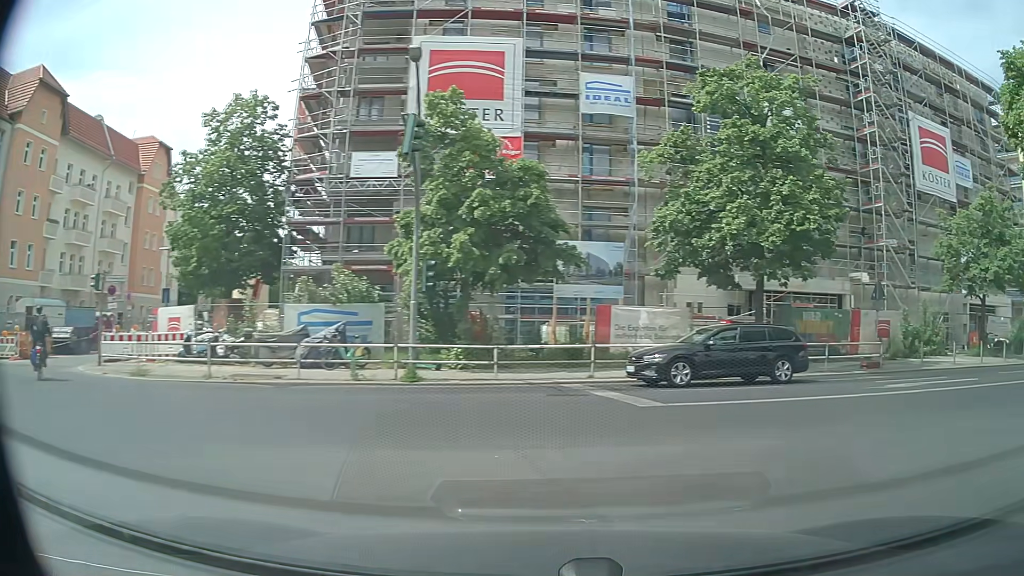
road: residential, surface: asphalt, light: Day
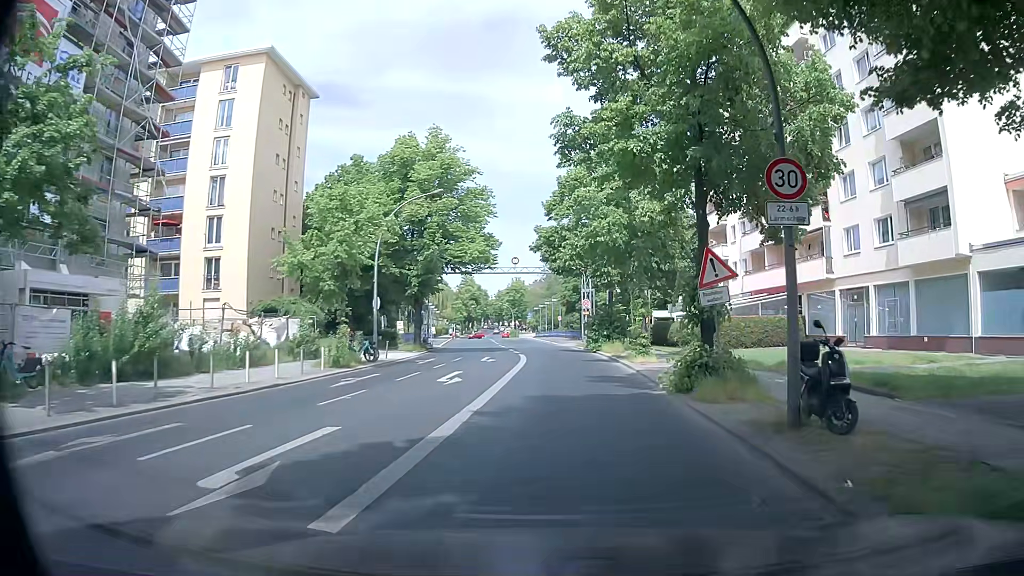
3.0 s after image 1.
(+14.6, +13.8) m; +73°
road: secondary
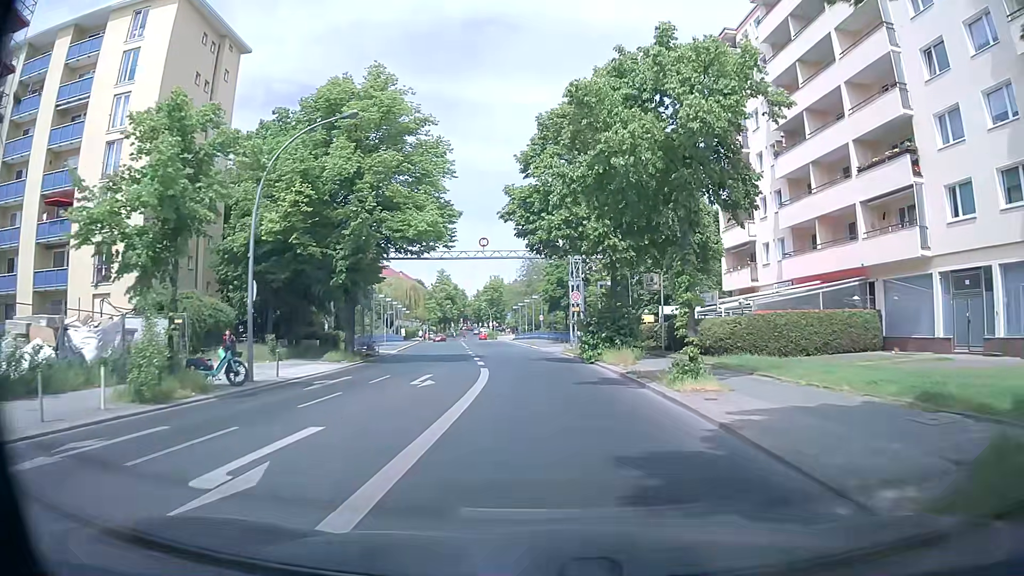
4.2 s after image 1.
(+0.1, +12.3) m; +1°
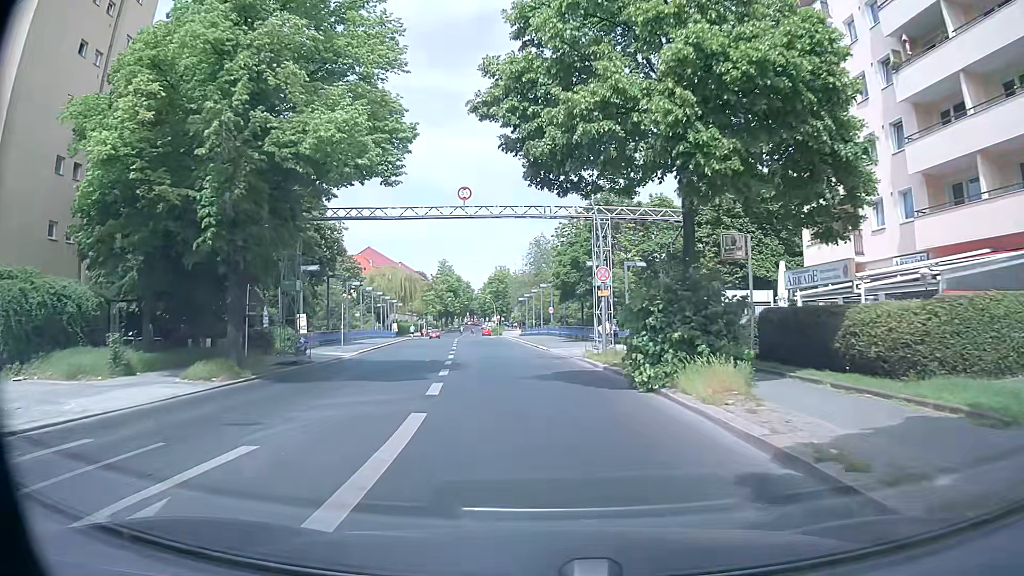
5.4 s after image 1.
(+0.1, +14.1) m; 0°
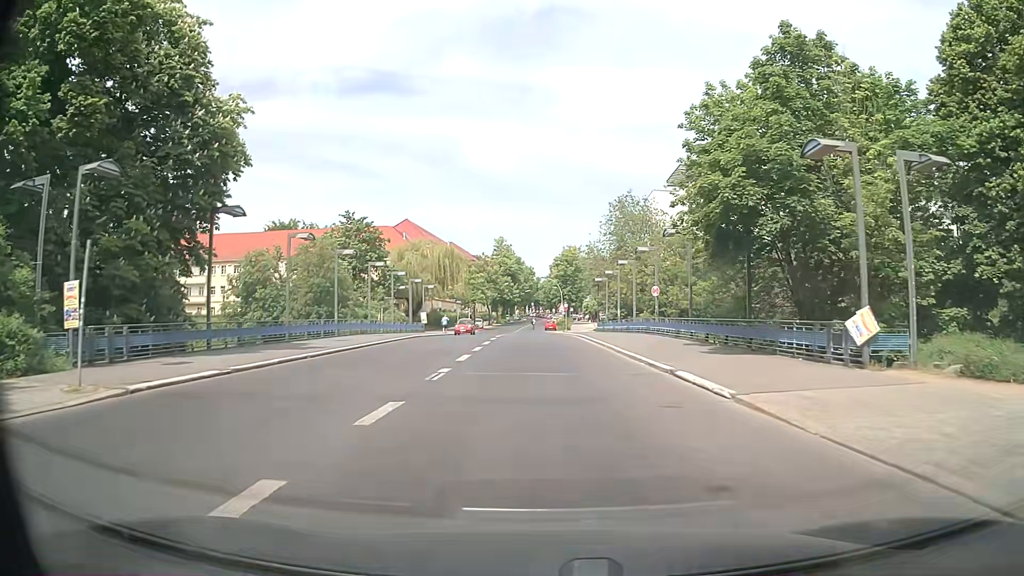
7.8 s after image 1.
(-1.9, +29.3) m; -6°
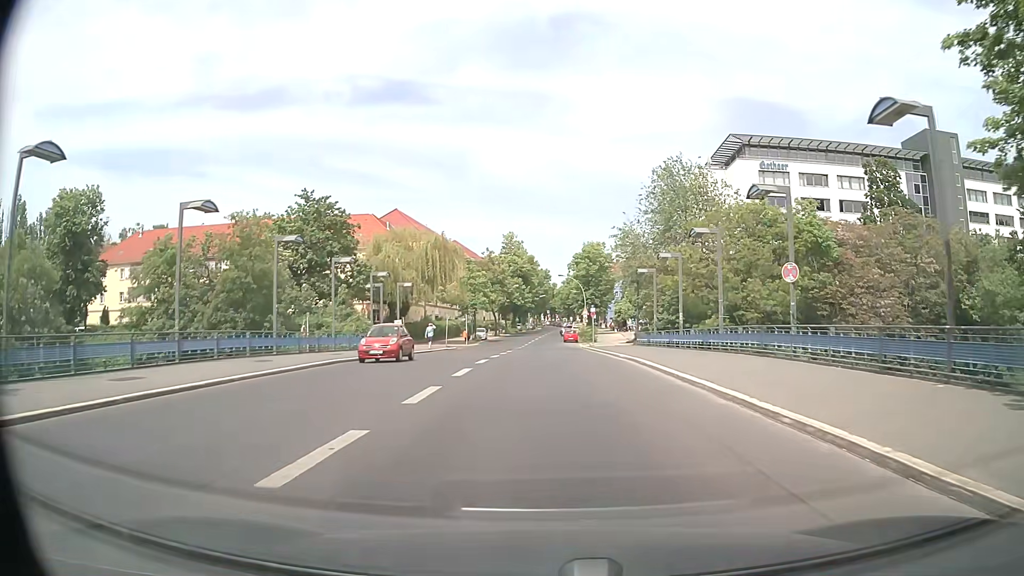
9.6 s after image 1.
(-0.2, +21.5) m; -1°
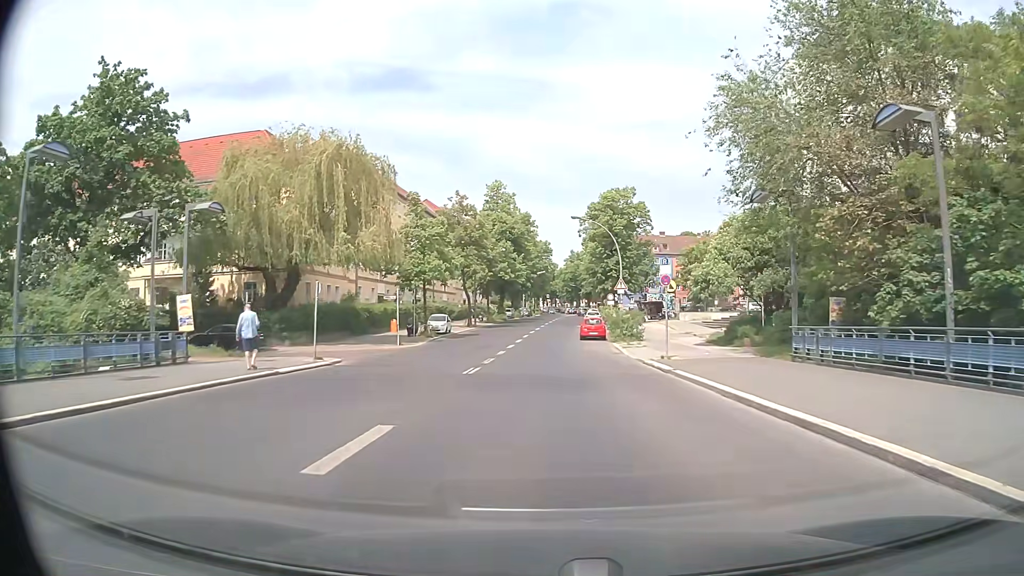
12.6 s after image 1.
(-0.2, +35.9) m; 0°
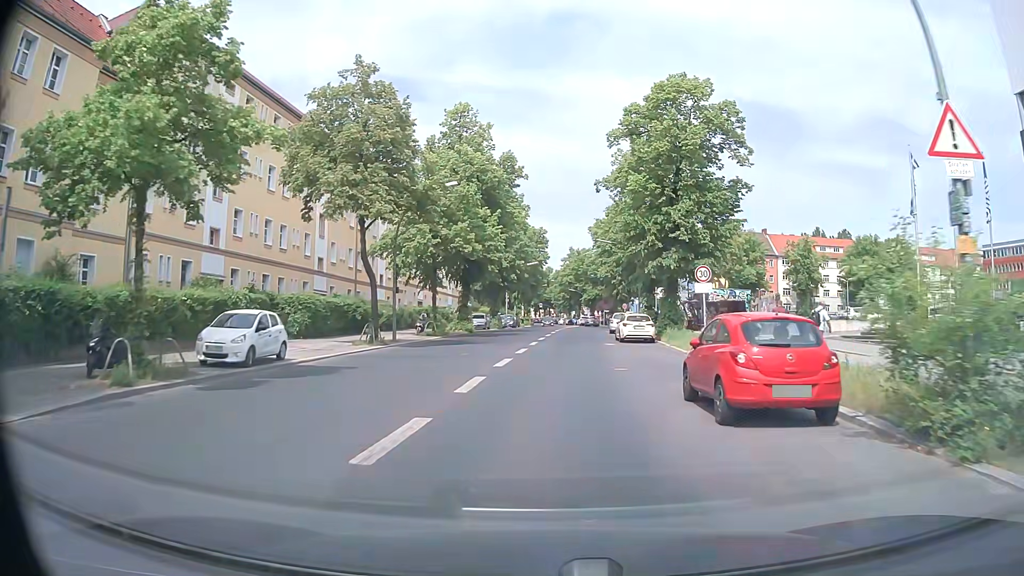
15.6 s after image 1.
(0.0, +35.8) m; +1°
(0, +10) (+1, +20) (+1, +30) (+2, +40) (+3, +50) (+4, +60) (+5, +70) (+6, +80) (+7, +90) (+7, +100) m
